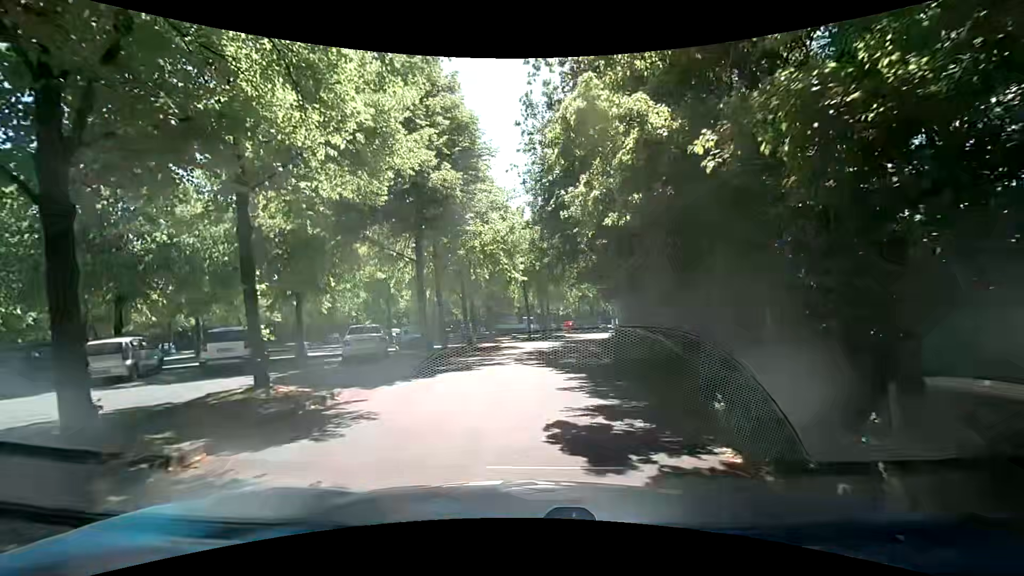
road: residential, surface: asphalt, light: Day
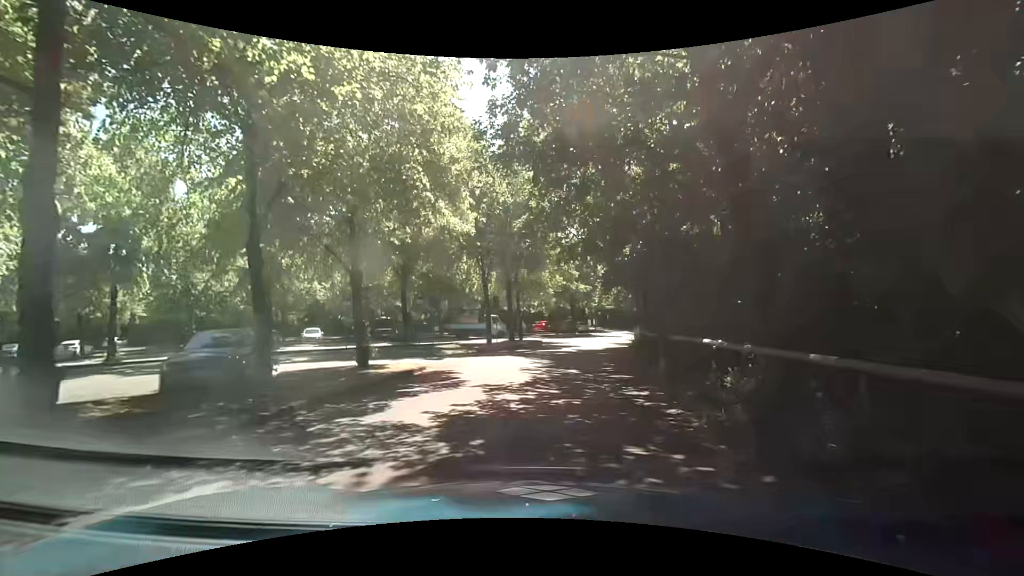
(+0.3, +14.9) m; +3°
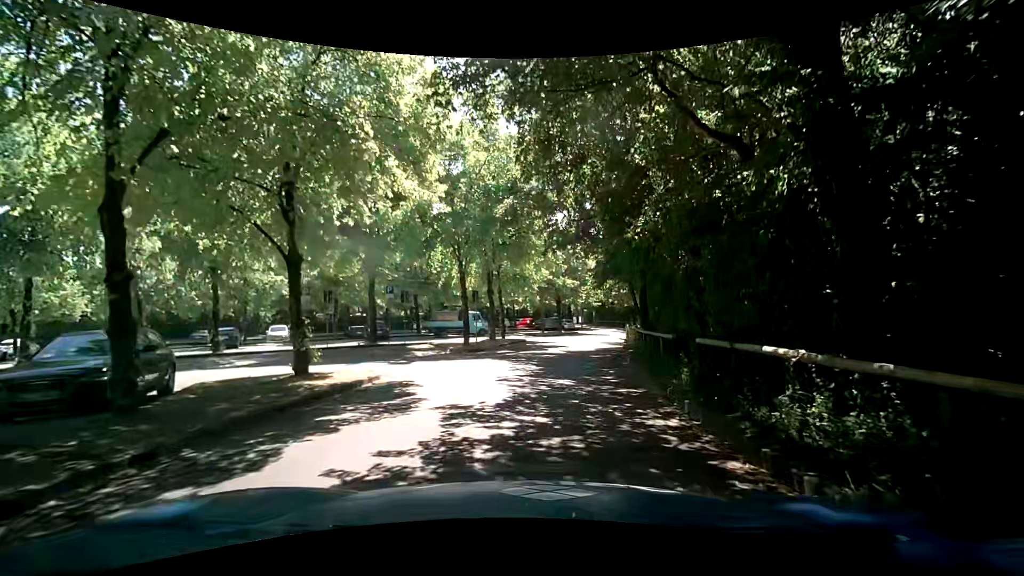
(+0.1, +3.0) m; +2°
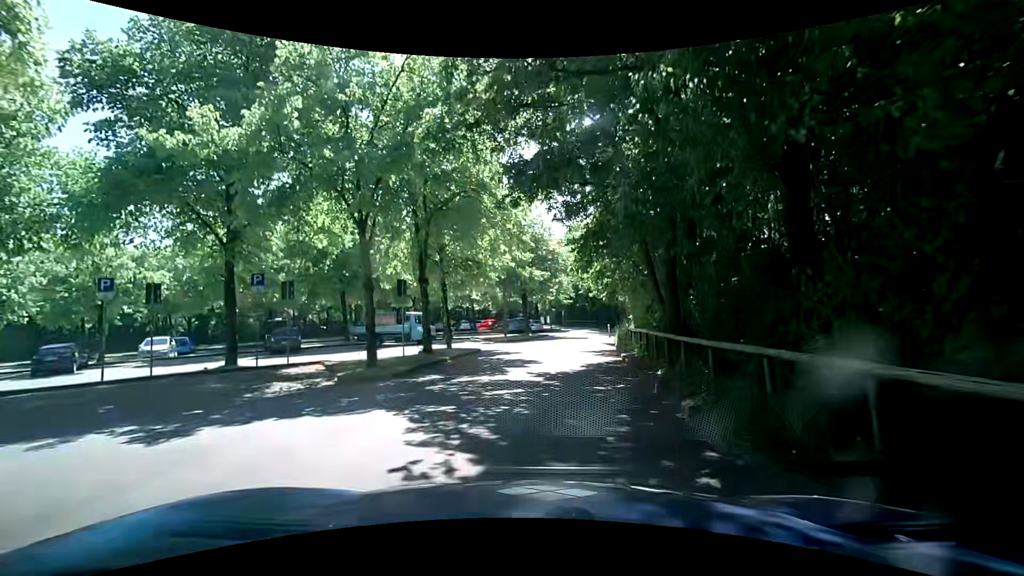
(+0.4, +9.2) m; +4°
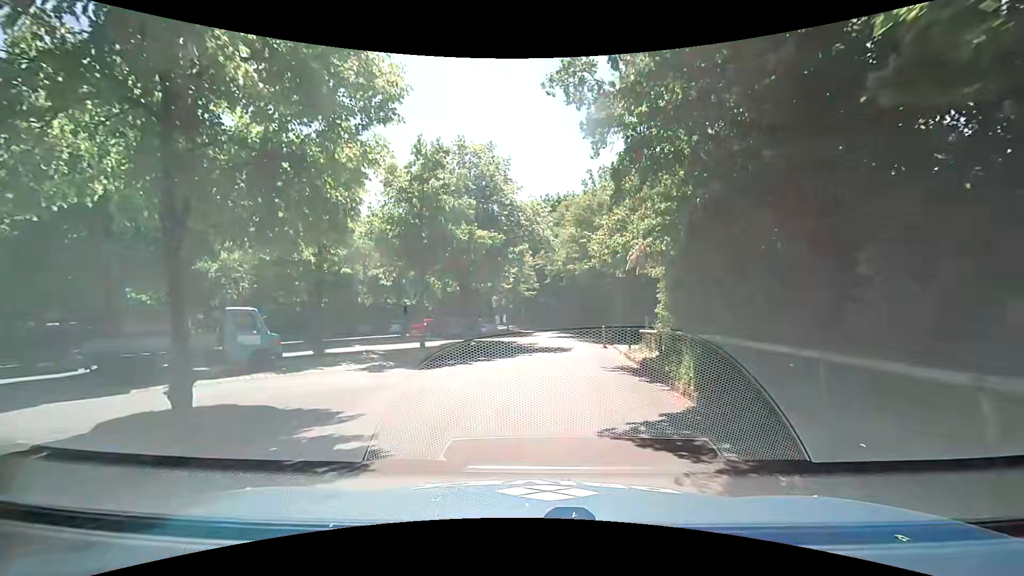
(+0.9, +16.1) m; +6°
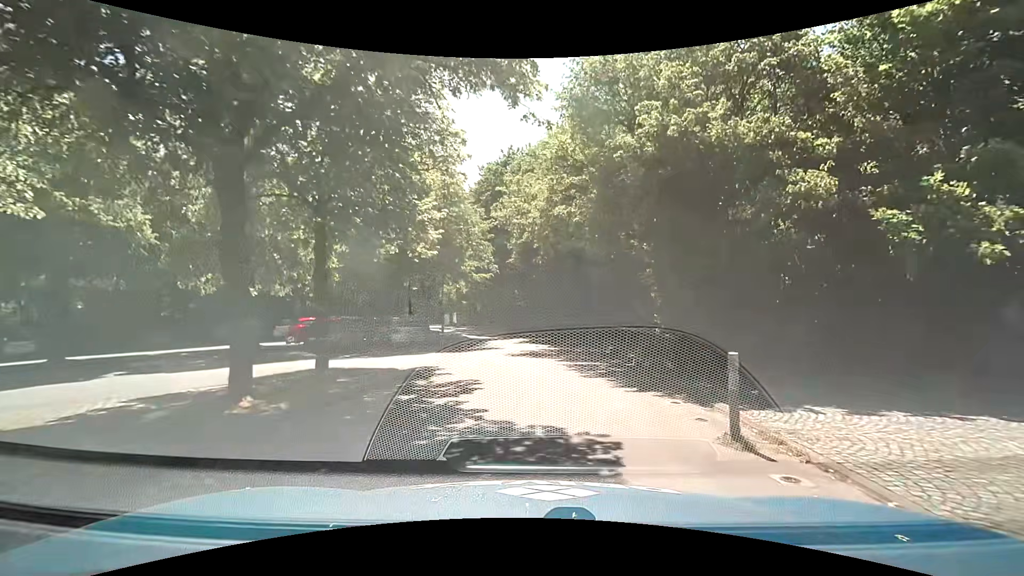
(+0.5, +17.3) m; +3°
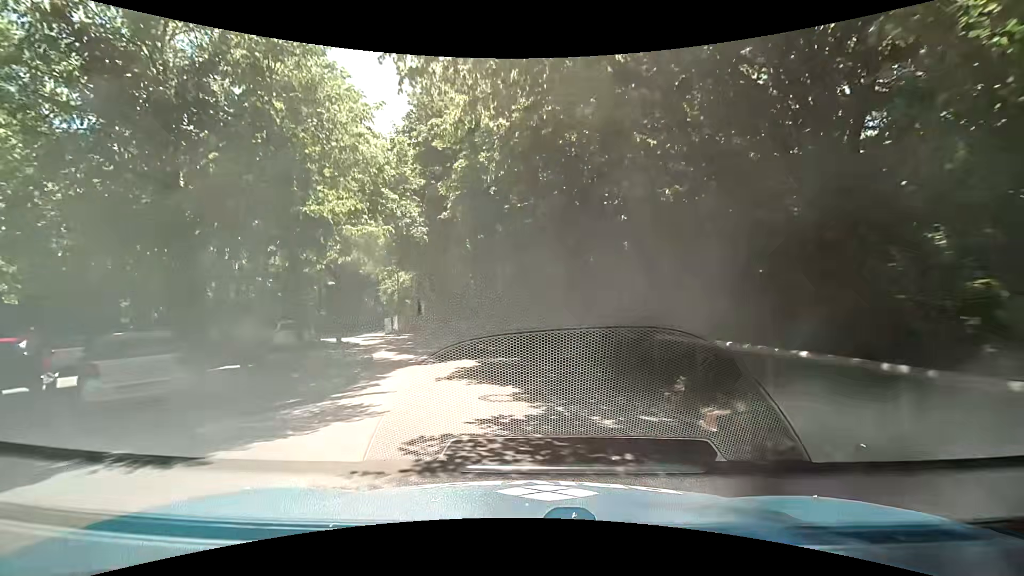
(+0.8, +14.5) m; +4°
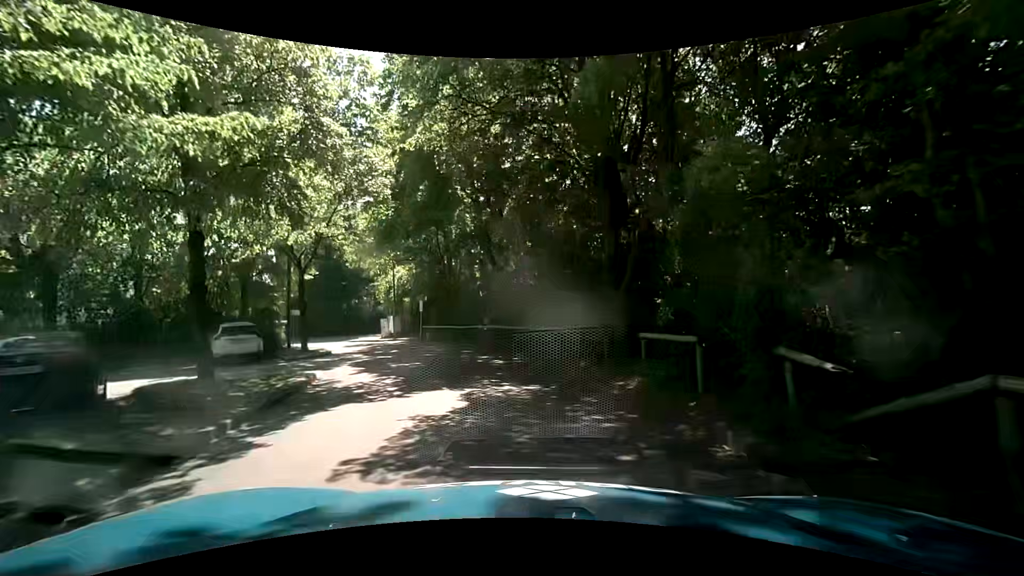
(-0.1, +6.7) m; -2°
